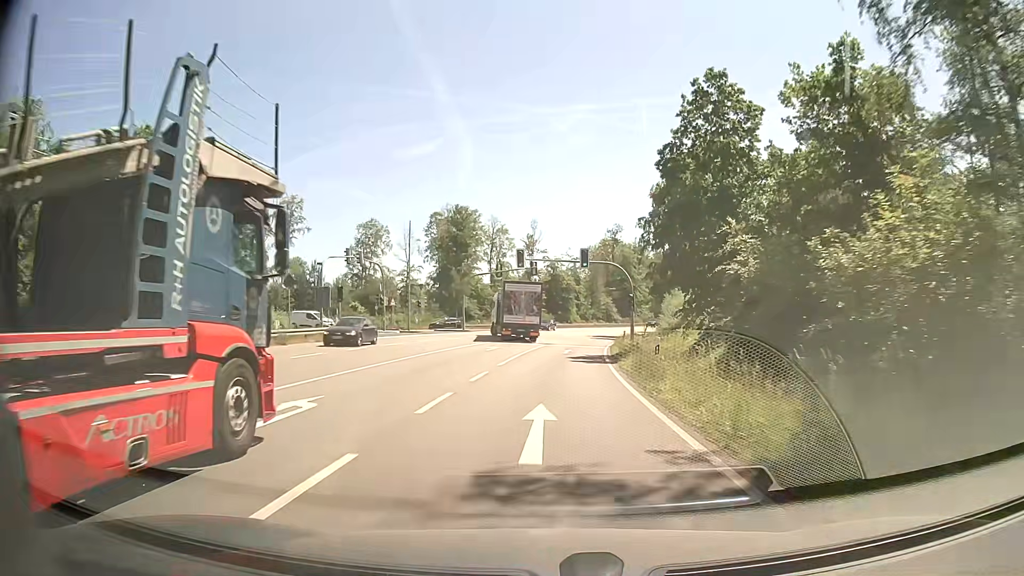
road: primary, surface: asphalt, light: Day
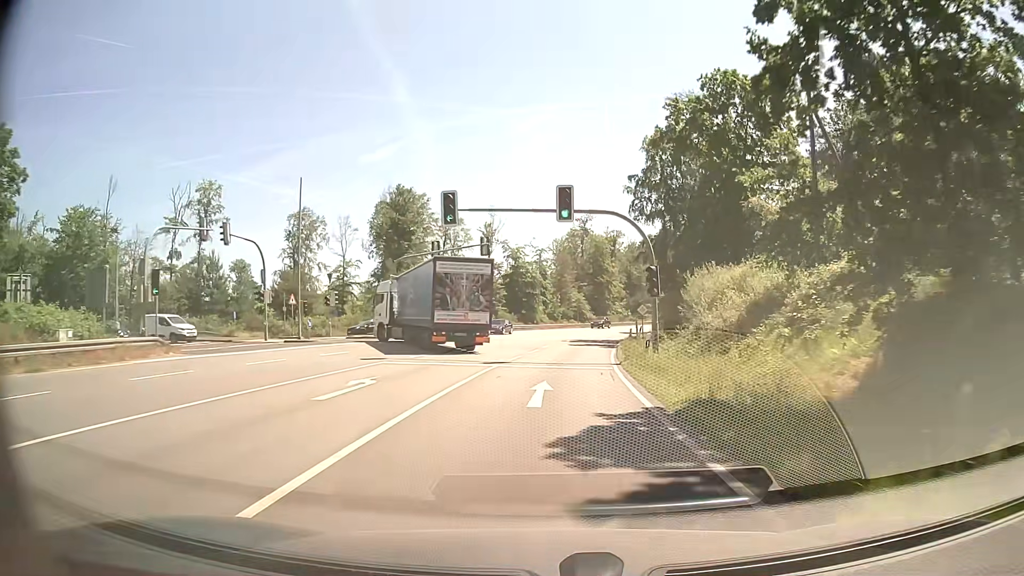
(+0.6, +20.8) m; +3°
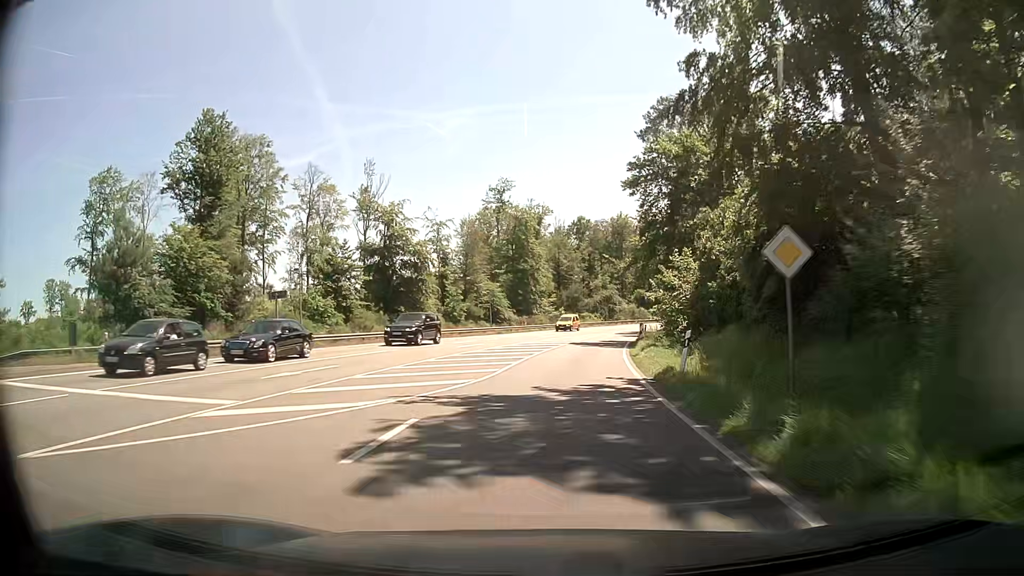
(+2.5, +41.0) m; +7°
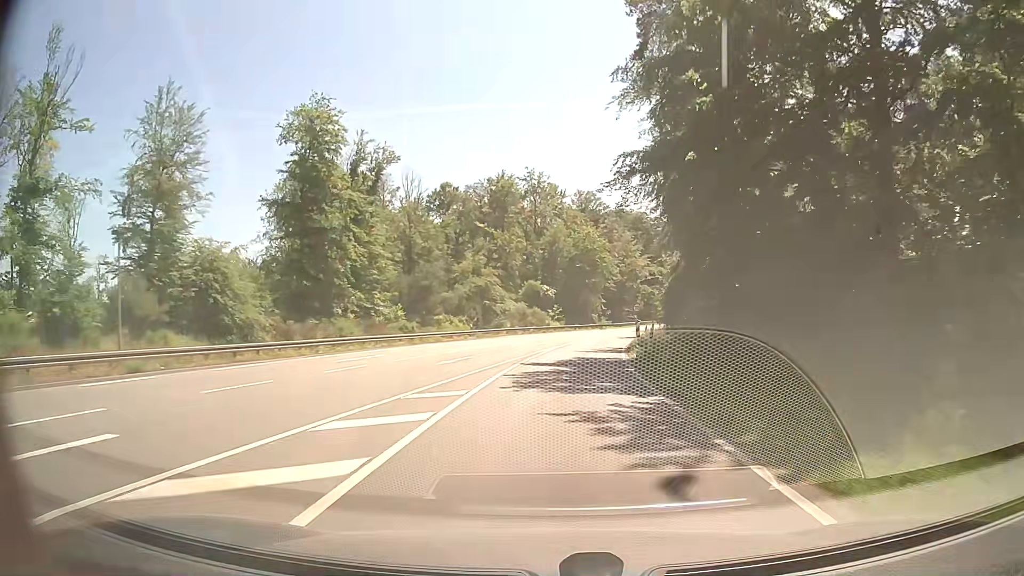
(+4.7, +51.0) m; +11°
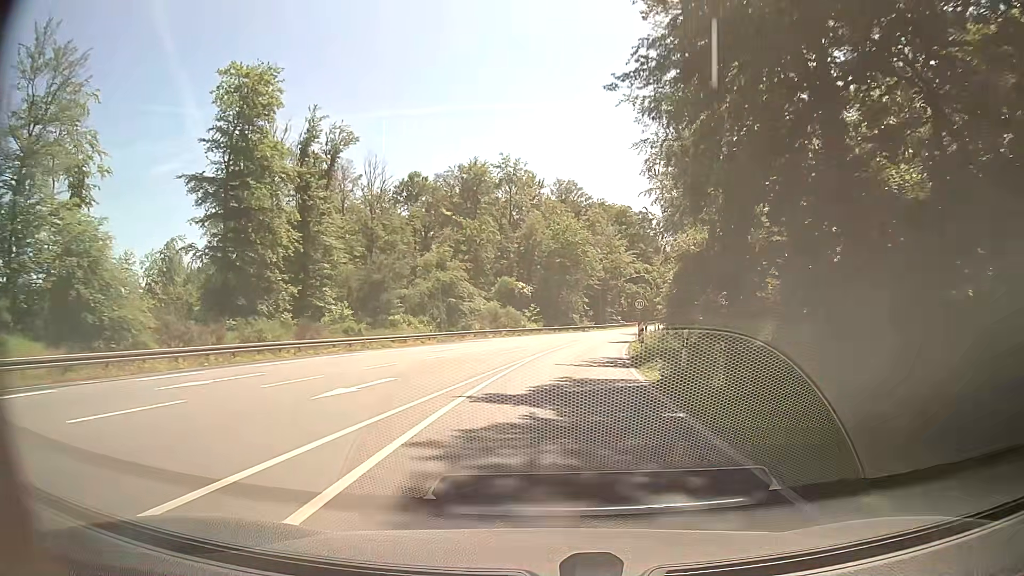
(+0.2, +10.3) m; +2°
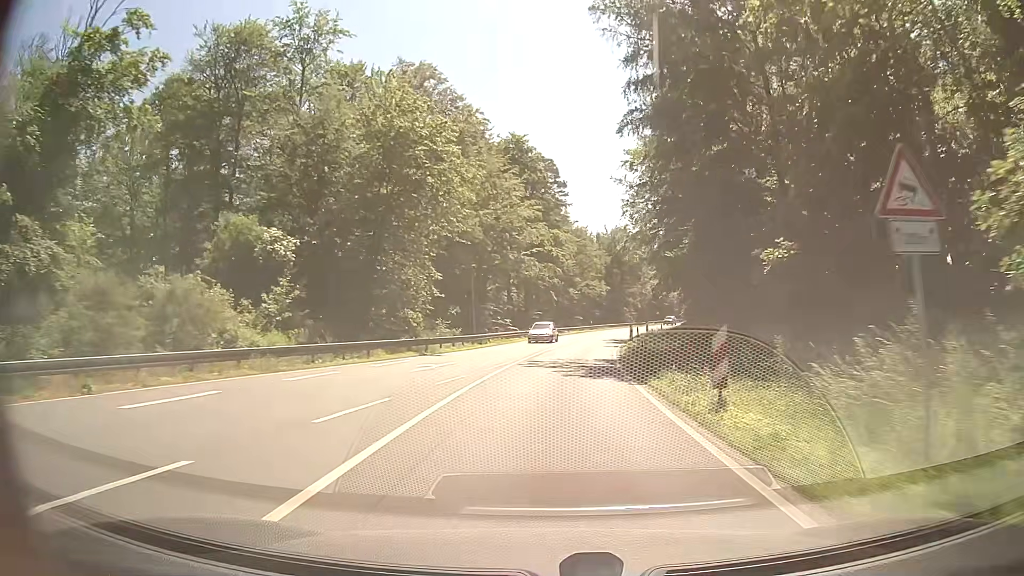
(+4.5, +51.4) m; +10°
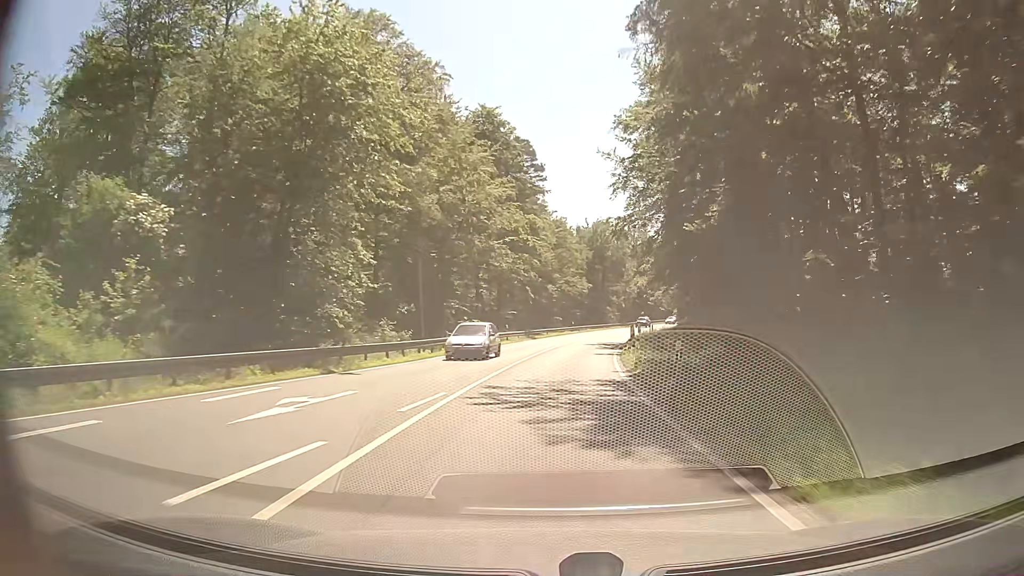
(+0.2, +10.2) m; +2°
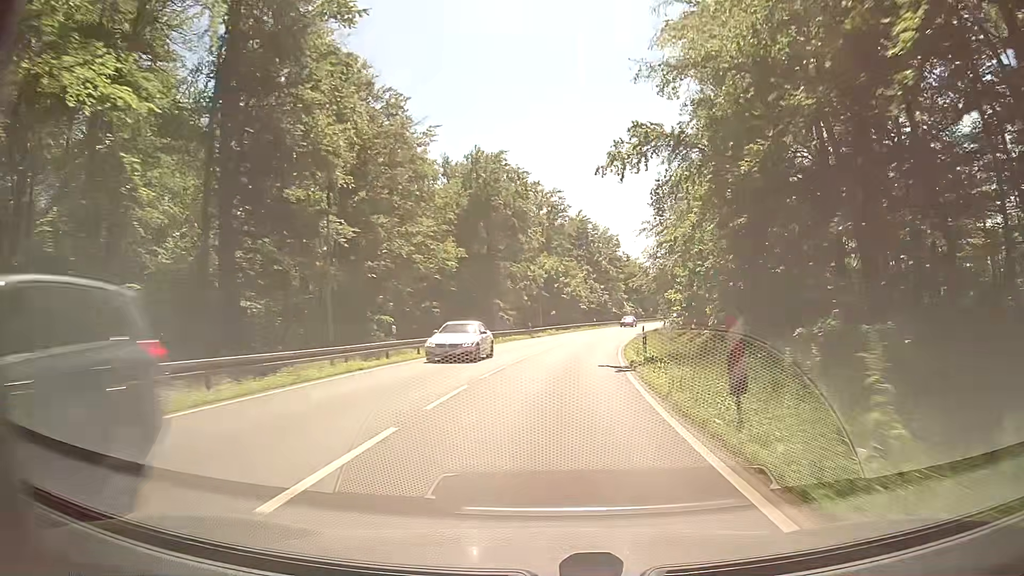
(+4.2, +51.7) m; +9°
(0, +10) (+1, +20) (+2, +30) (+3, +40) (+5, +50) (+6, +60) (+9, +69) (+11, +79) (+14, +89) (+17, +98) m
